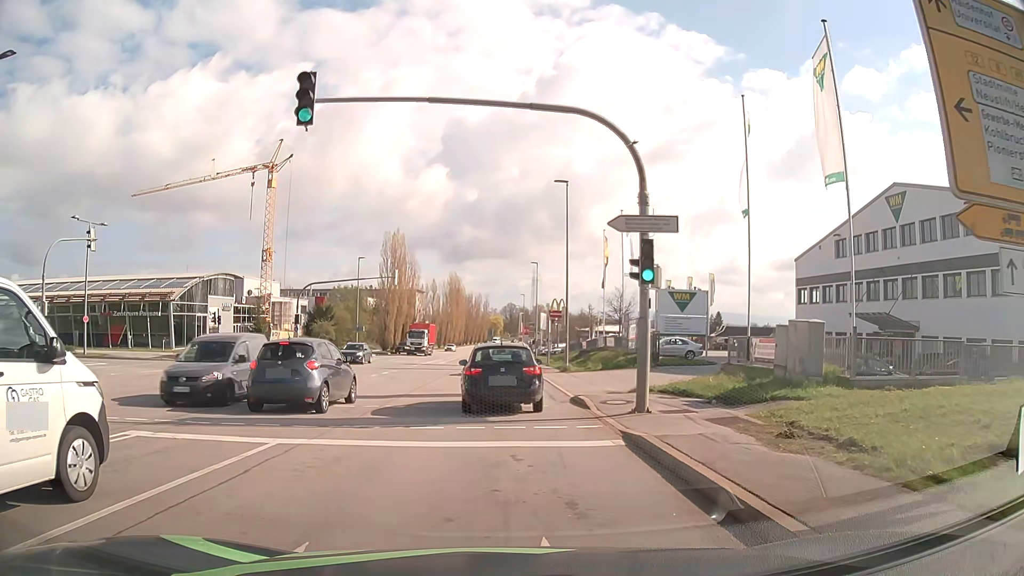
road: secondary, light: Day
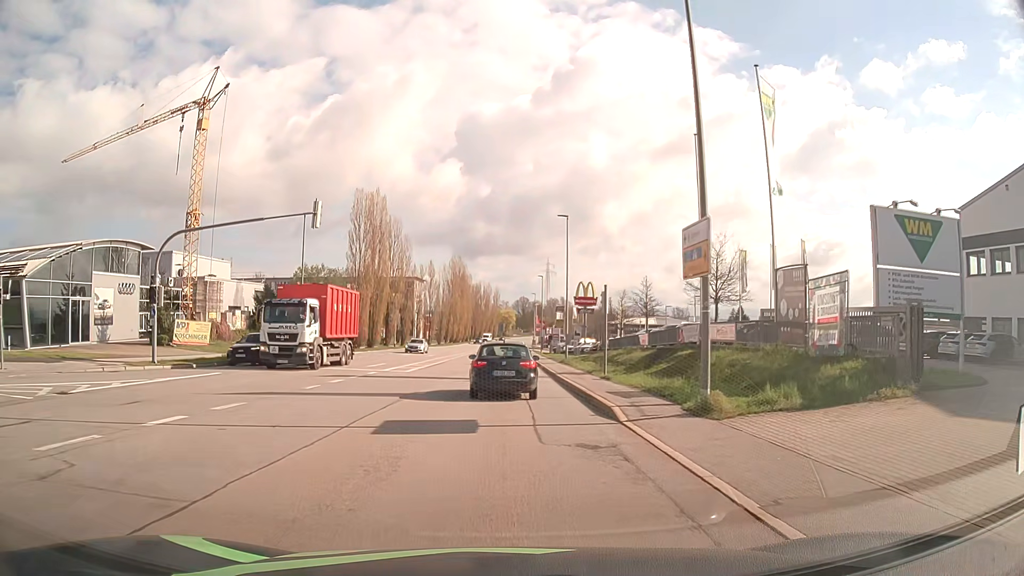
(-0.3, +24.4) m; -2°
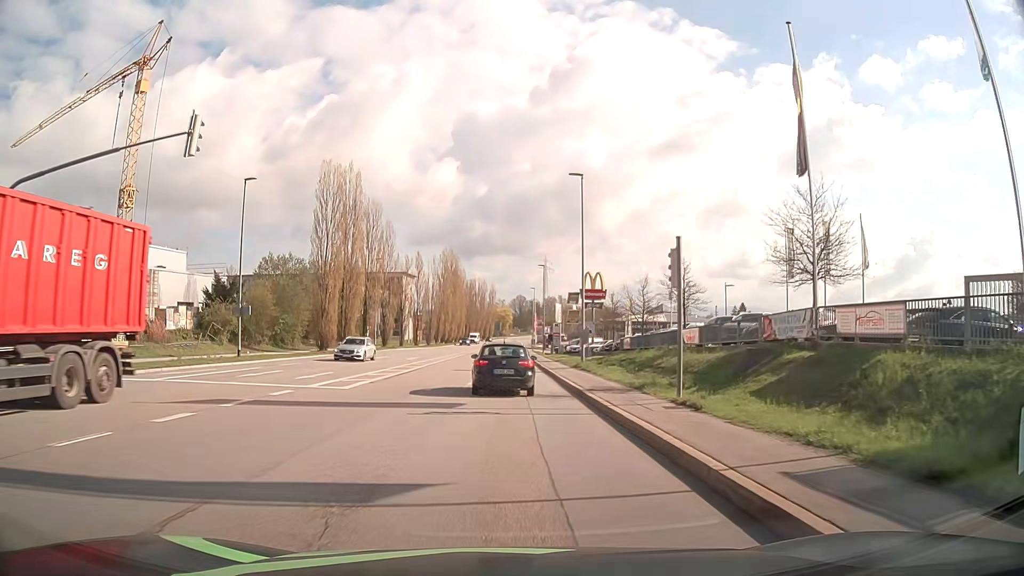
(0.0, +11.6) m; 0°
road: tertiary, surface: asphalt
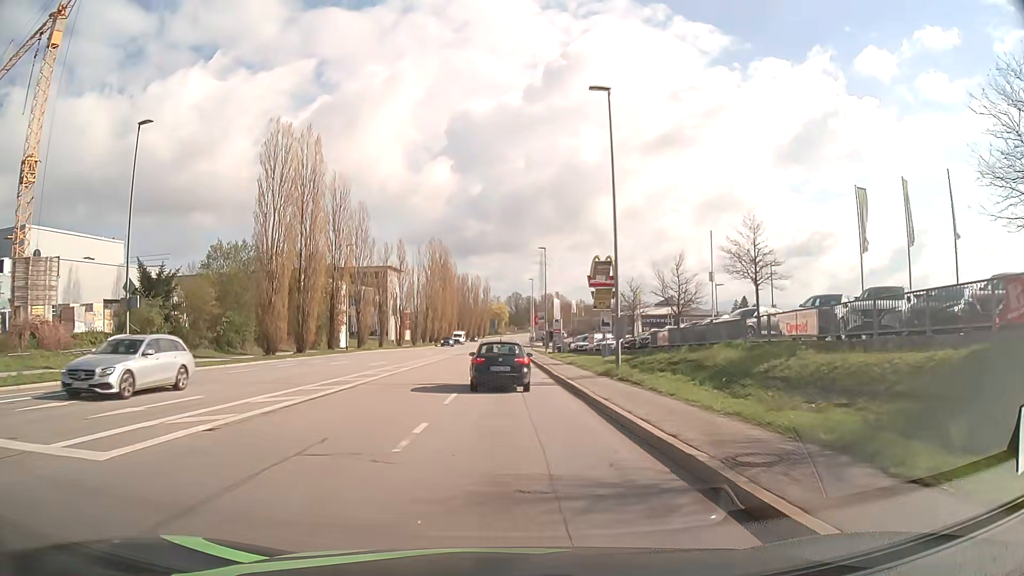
(+0.1, +12.3) m; +1°
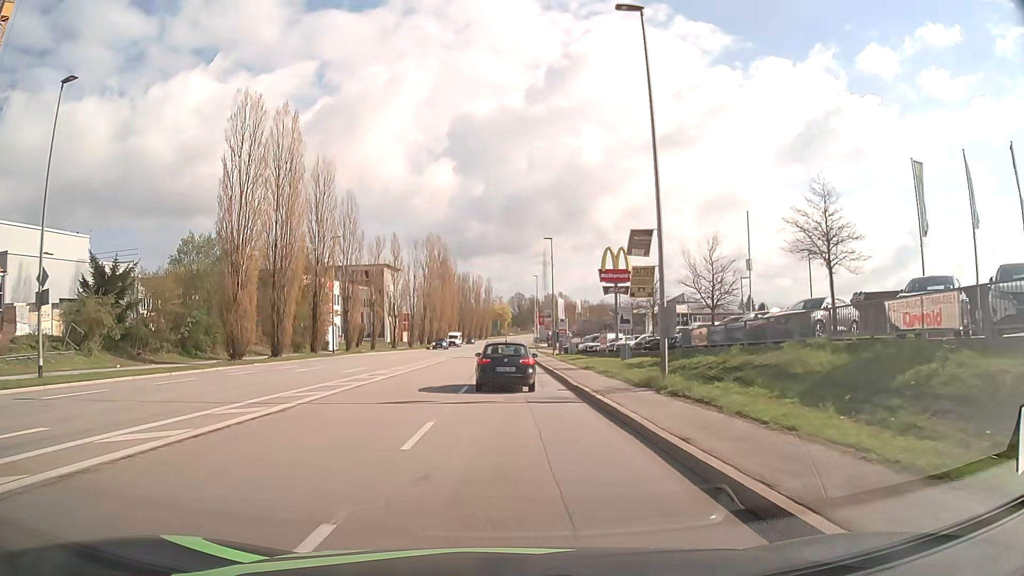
(0.0, +6.4) m; 0°
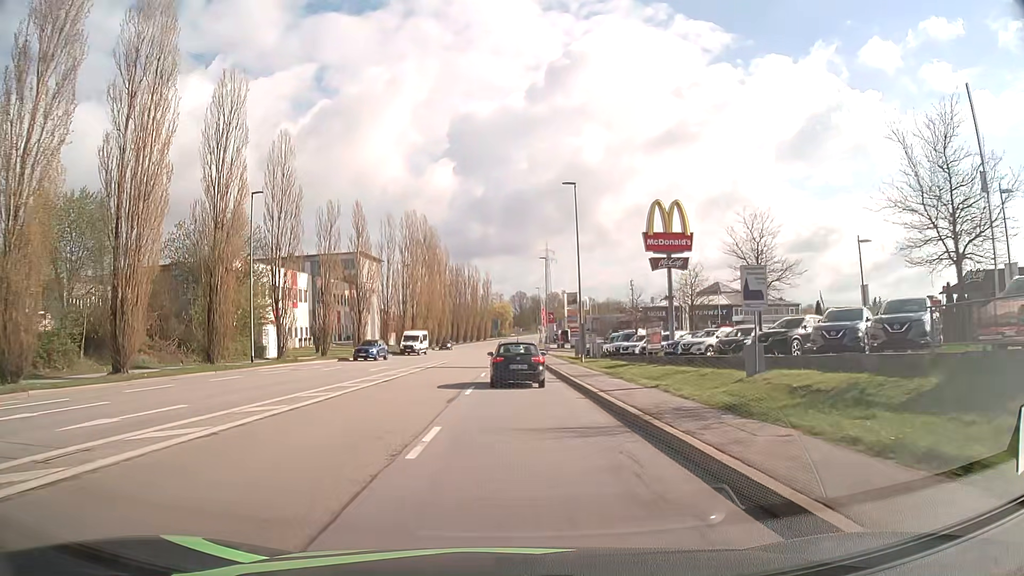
(-0.1, +20.4) m; 0°
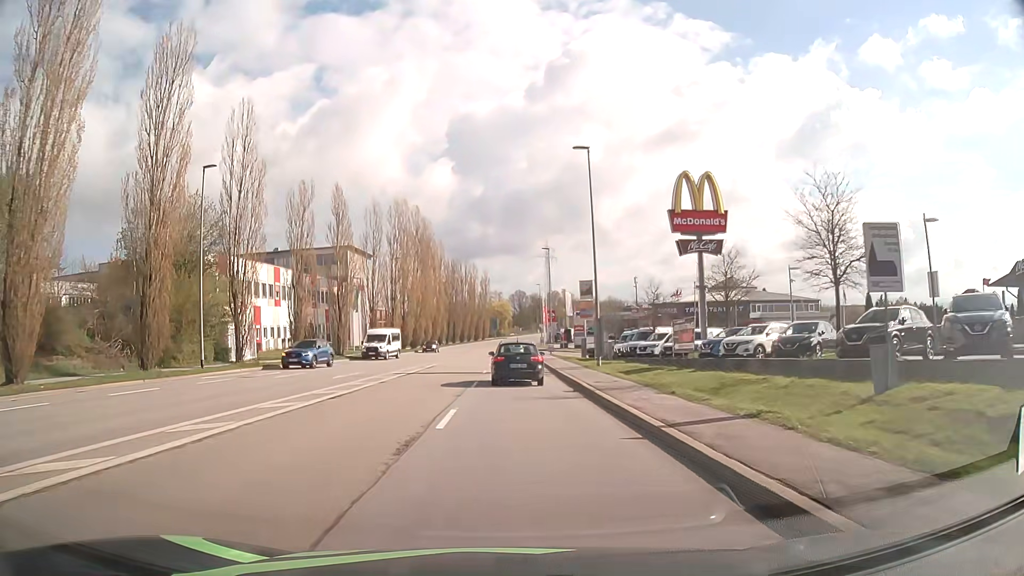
(0.0, +7.1) m; 0°
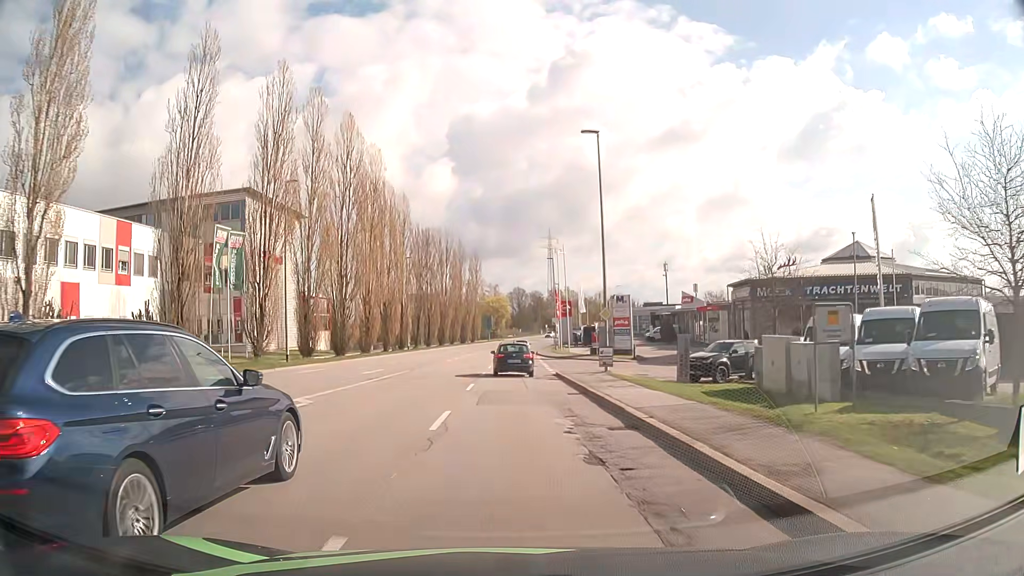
(-0.1, +37.7) m; 0°
(0, +10) (0, +20) (0, +30) (0, +40) (0, +50) (+1, +60) (+1, +70) (+2, +80) (+2, +90) (+3, +100) m
